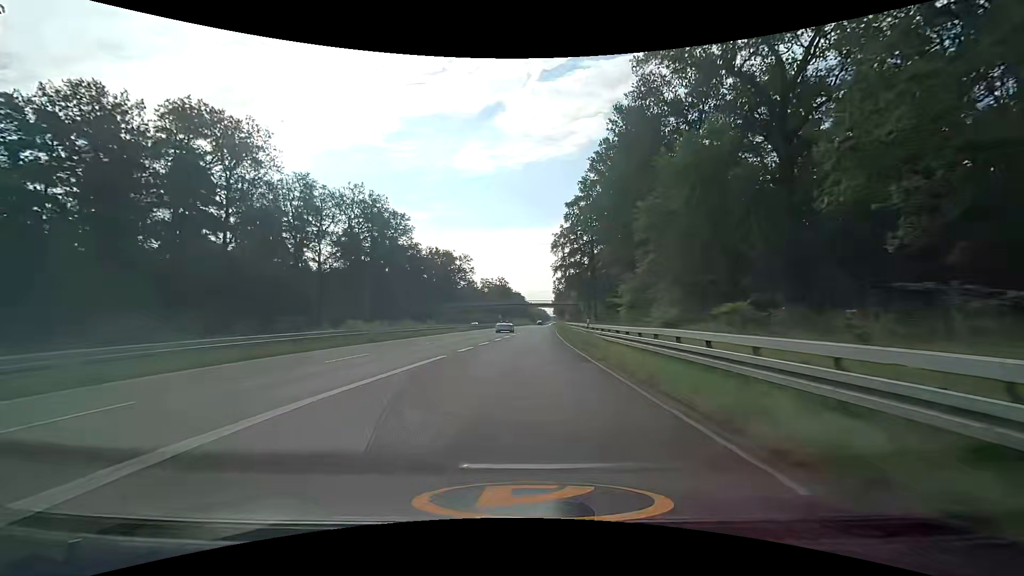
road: trunk_link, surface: asphalt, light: Day
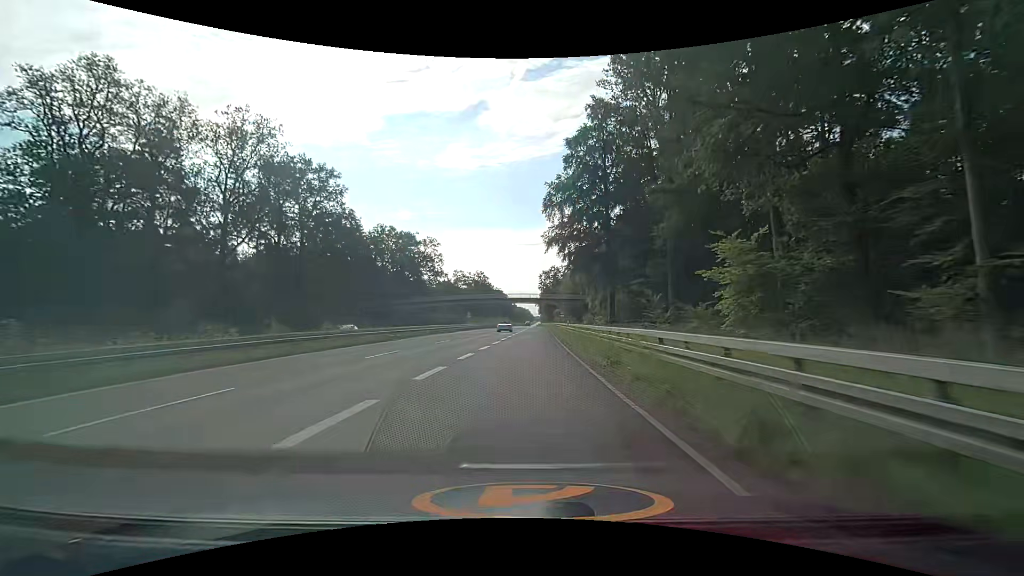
(+0.4, +34.0) m; +1°
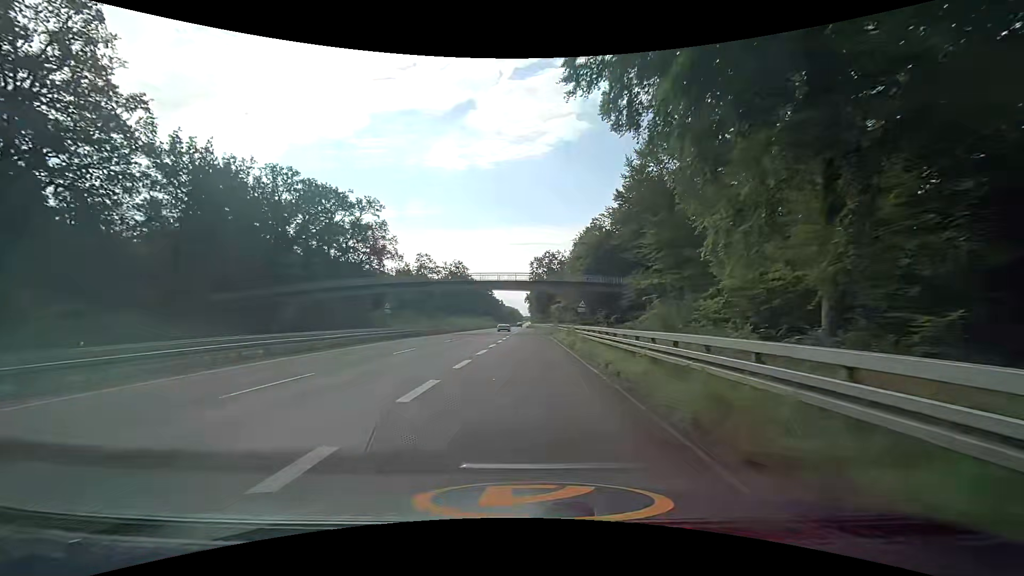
(+0.8, +44.8) m; +1°
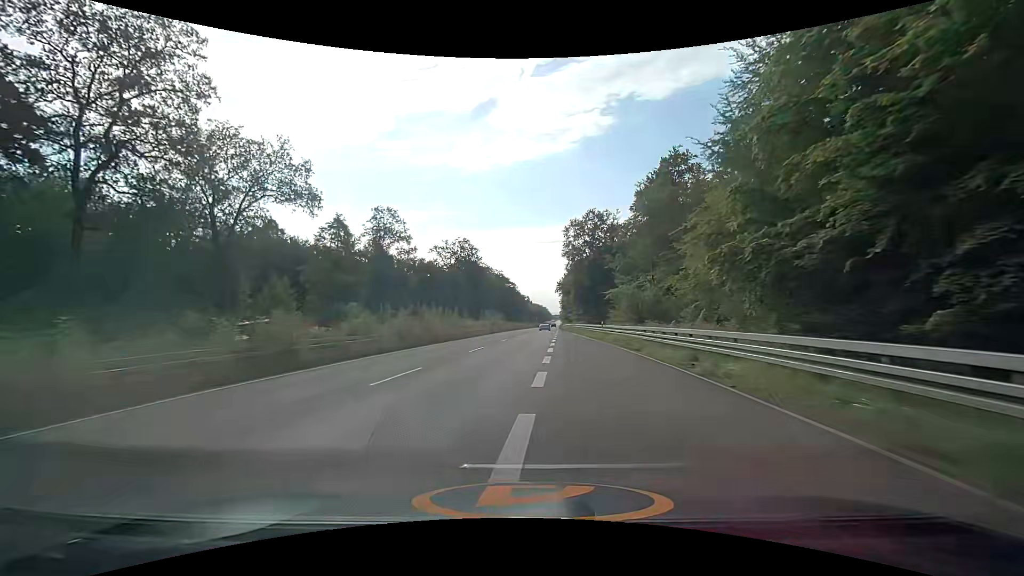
(-0.9, +58.0) m; -3°
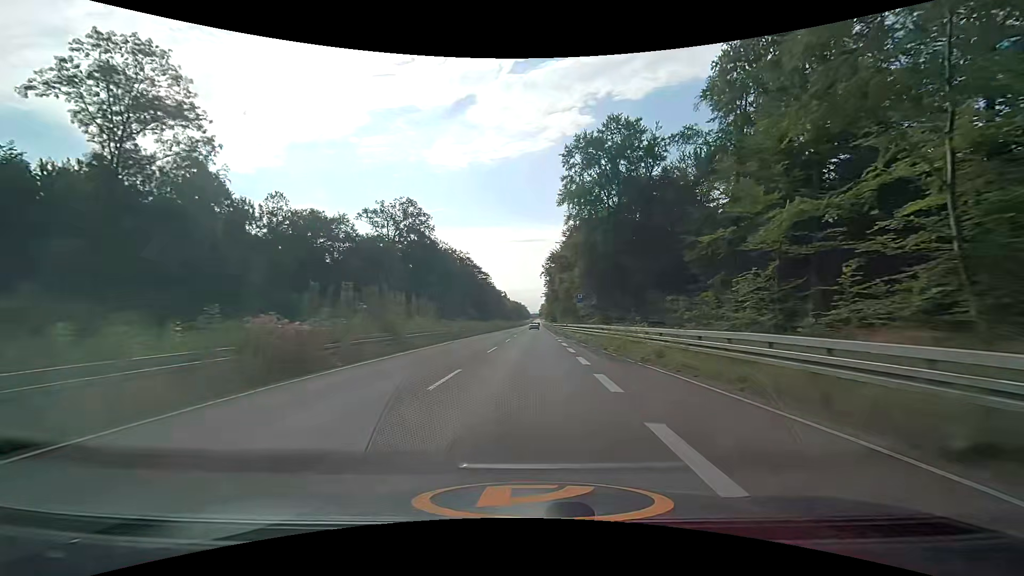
(+0.9, +48.7) m; +2°
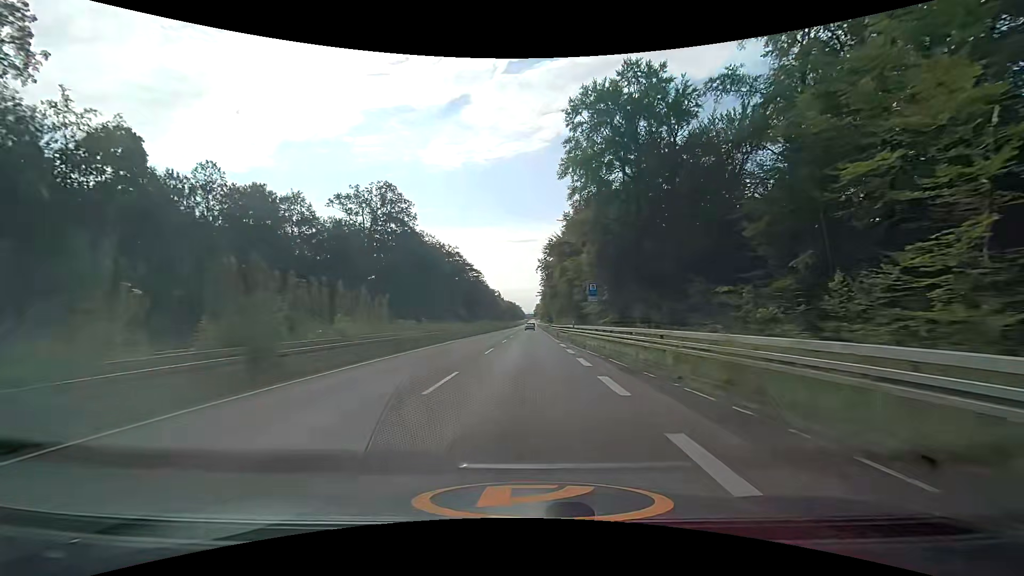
(+0.1, +12.4) m; +1°
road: trunk
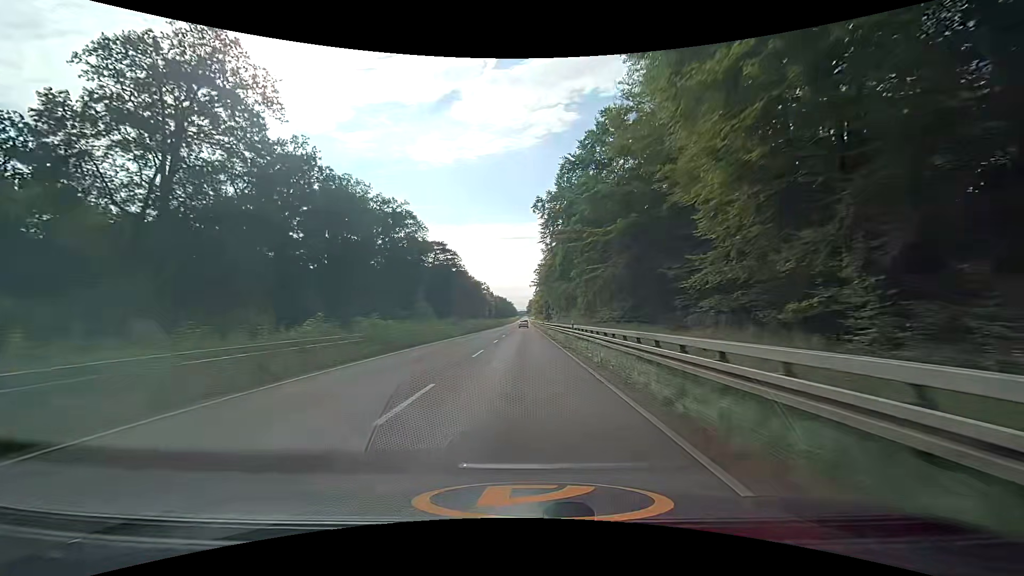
(+0.4, +50.3) m; +1°
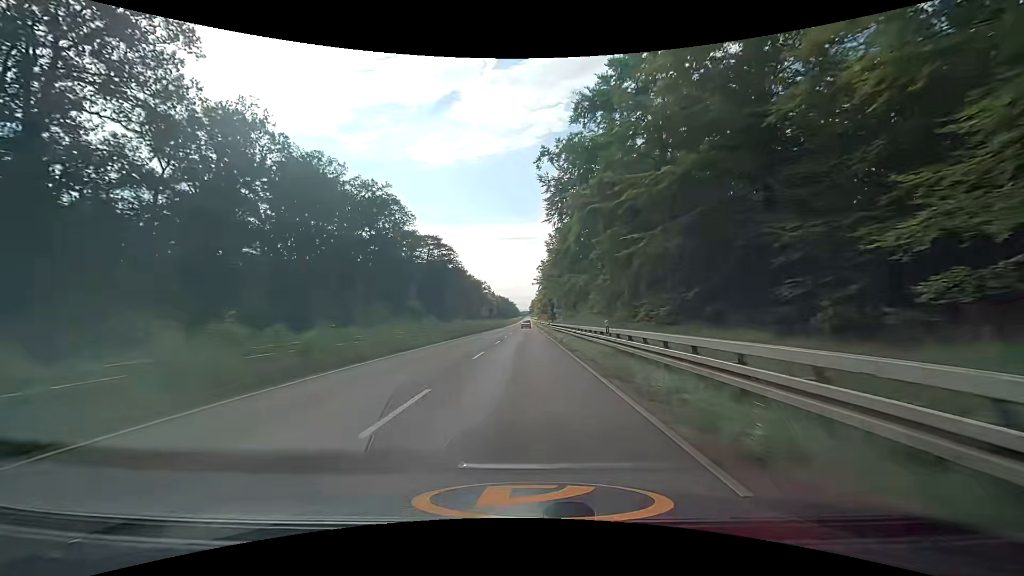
(0.0, +12.6) m; 0°
(0, +10) (0, +20) (0, +30) (0, +40) (0, +50) (0, +60) (0, +70) (0, +80) (0, +90) (0, +100) m
